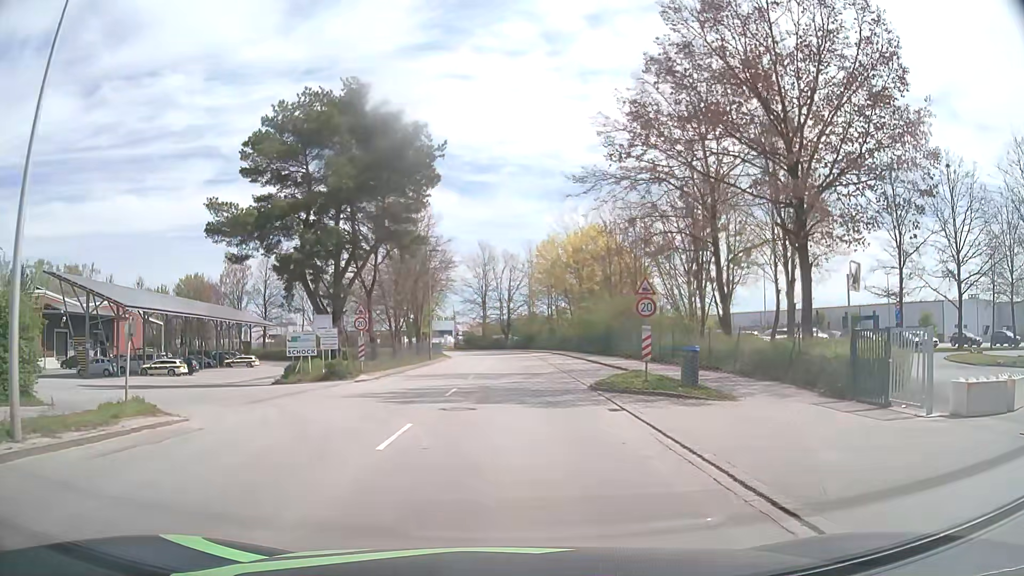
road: tertiary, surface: asphalt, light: Day
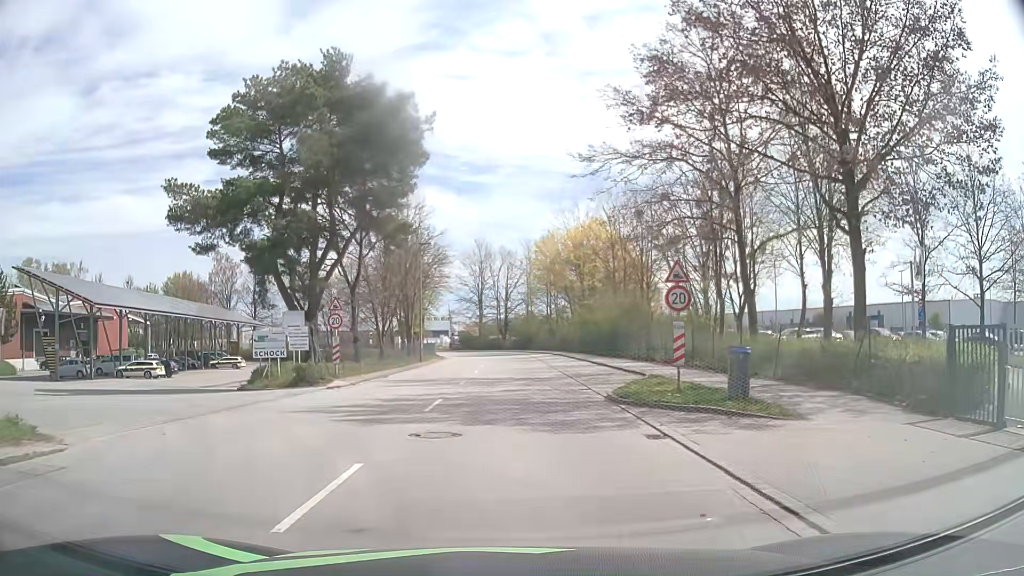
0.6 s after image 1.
(0.0, +3.8) m; +1°
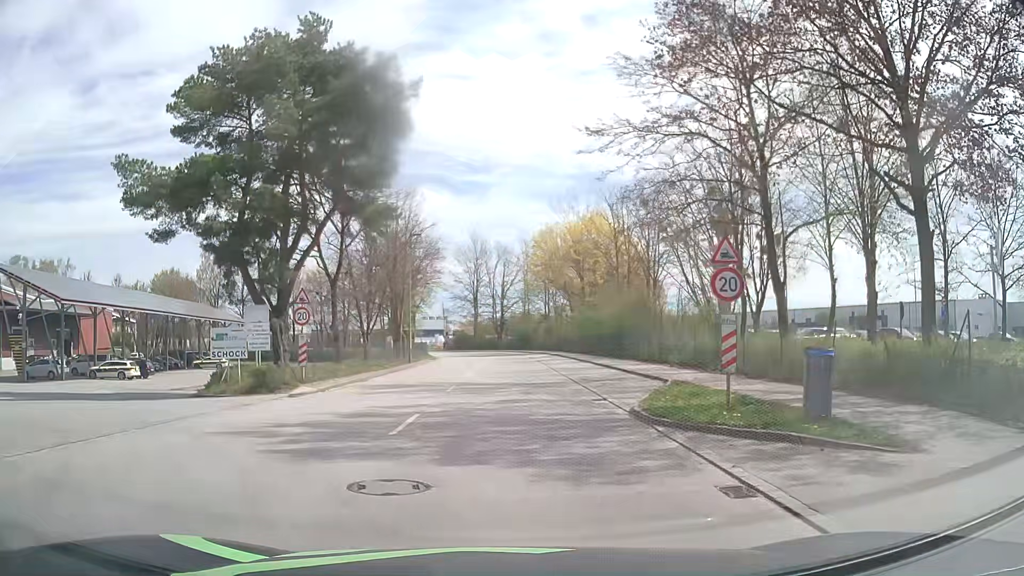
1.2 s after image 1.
(0.0, +3.6) m; -1°
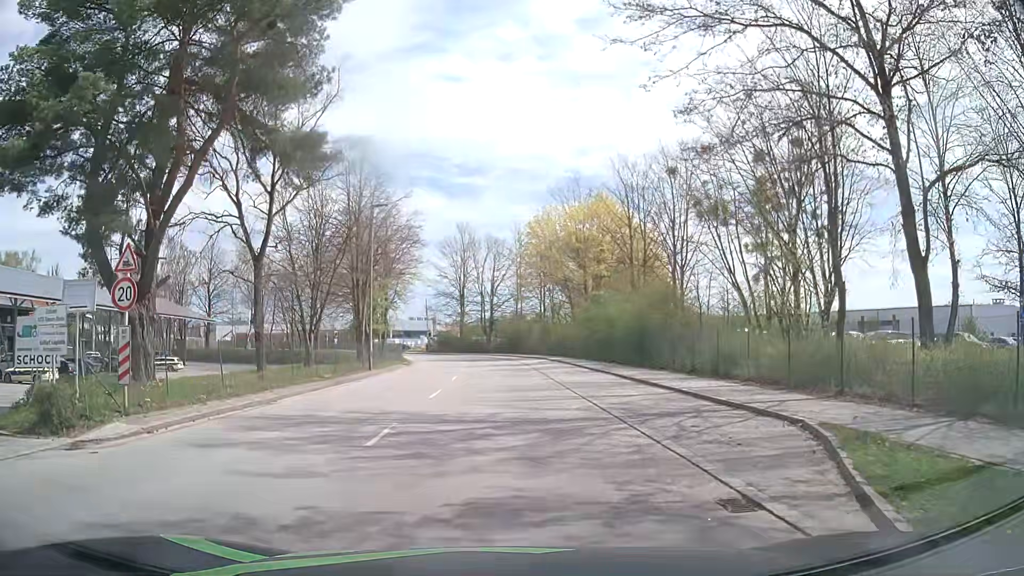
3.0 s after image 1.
(+0.1, +9.9) m; +1°
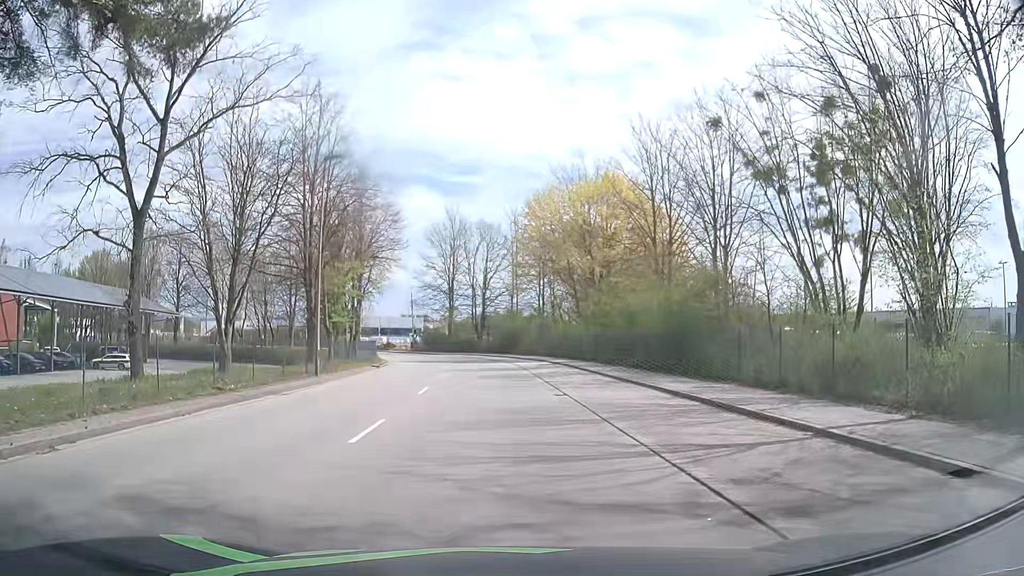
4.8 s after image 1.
(-0.1, +8.6) m; +1°
